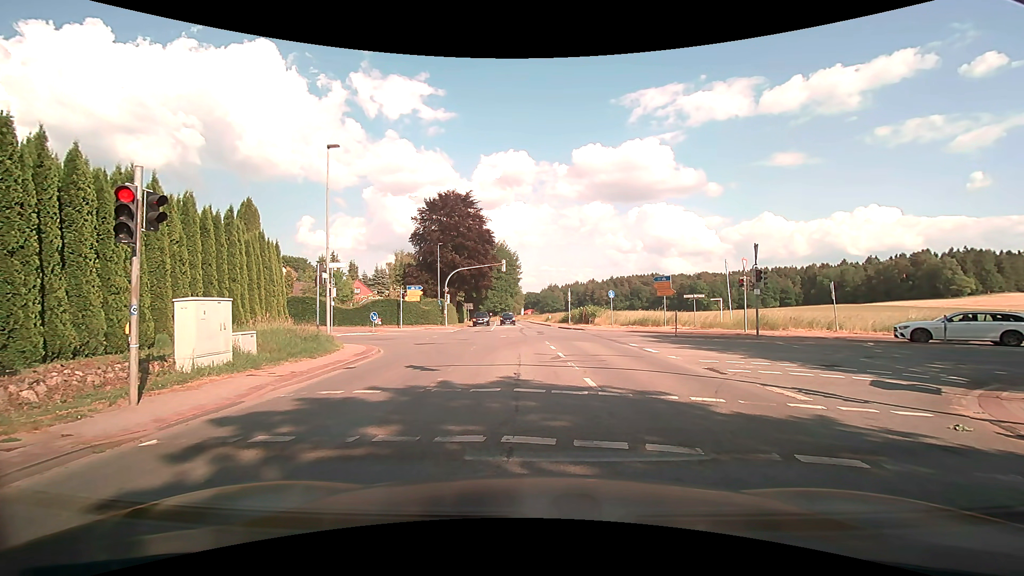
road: secondary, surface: asphalt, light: Day
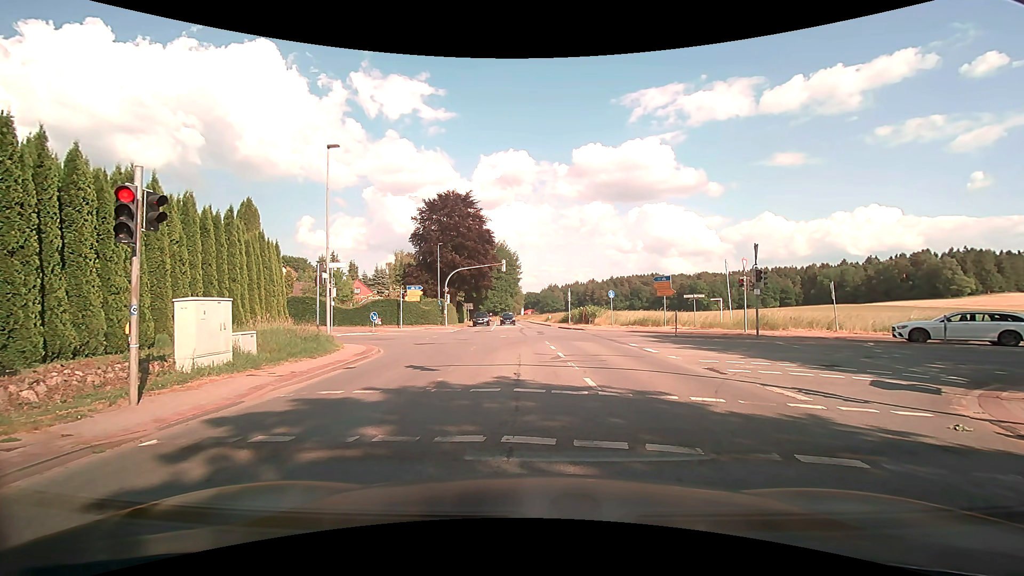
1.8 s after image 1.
(0.0, 0.0) m; 0°
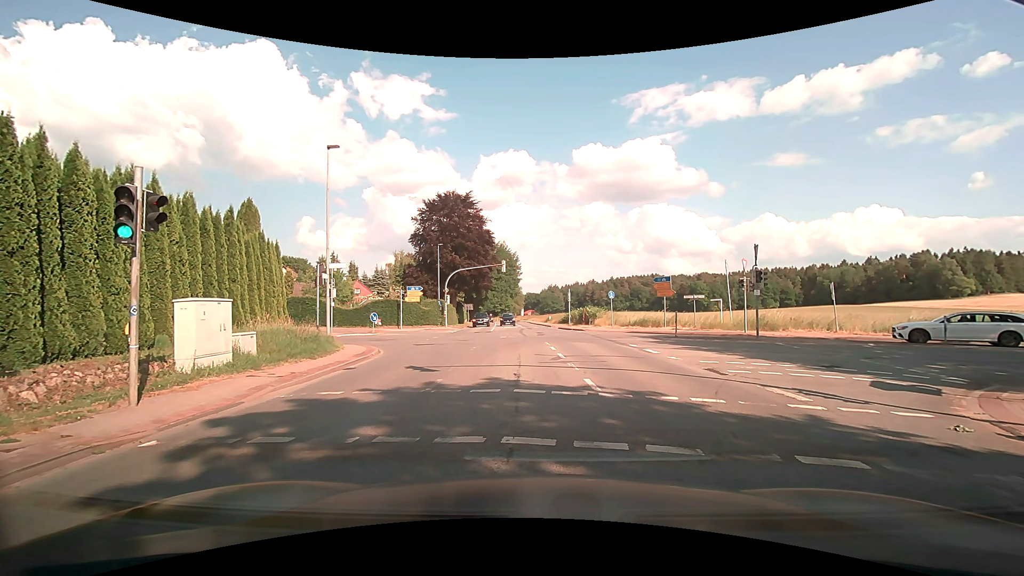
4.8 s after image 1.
(0.0, 0.0) m; 0°
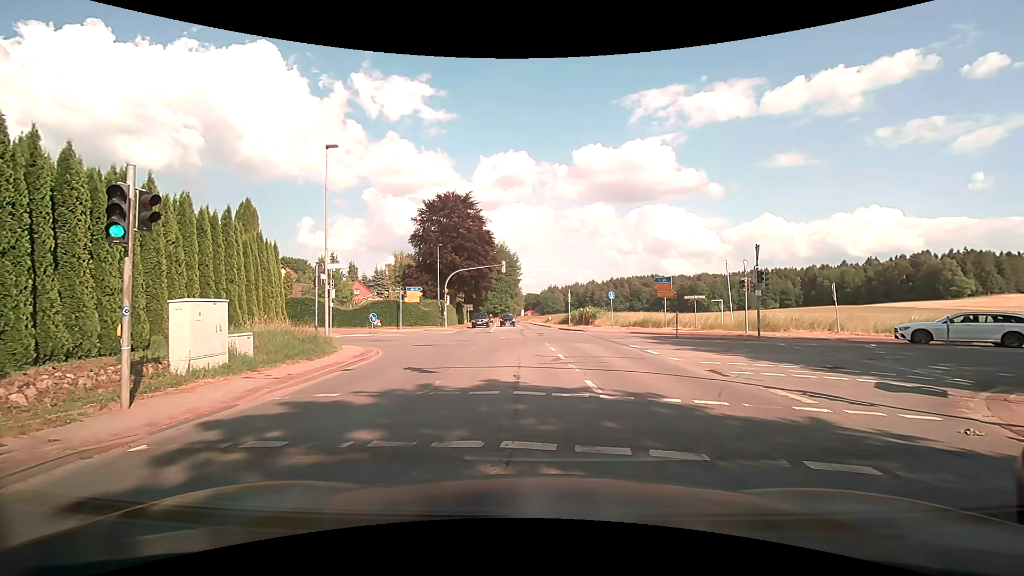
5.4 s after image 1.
(0.0, +0.1) m; 0°
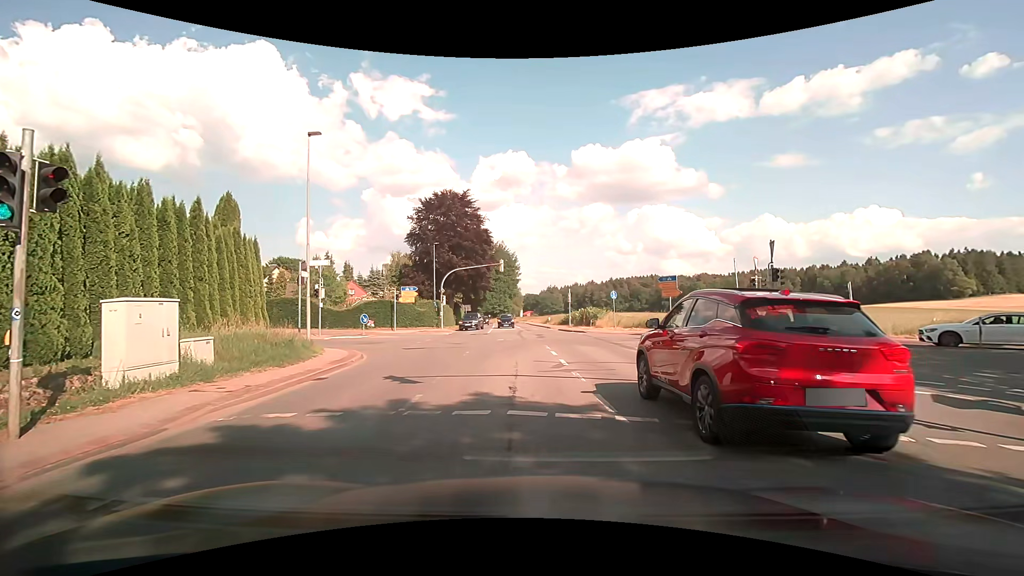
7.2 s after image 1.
(0.0, +1.6) m; 0°
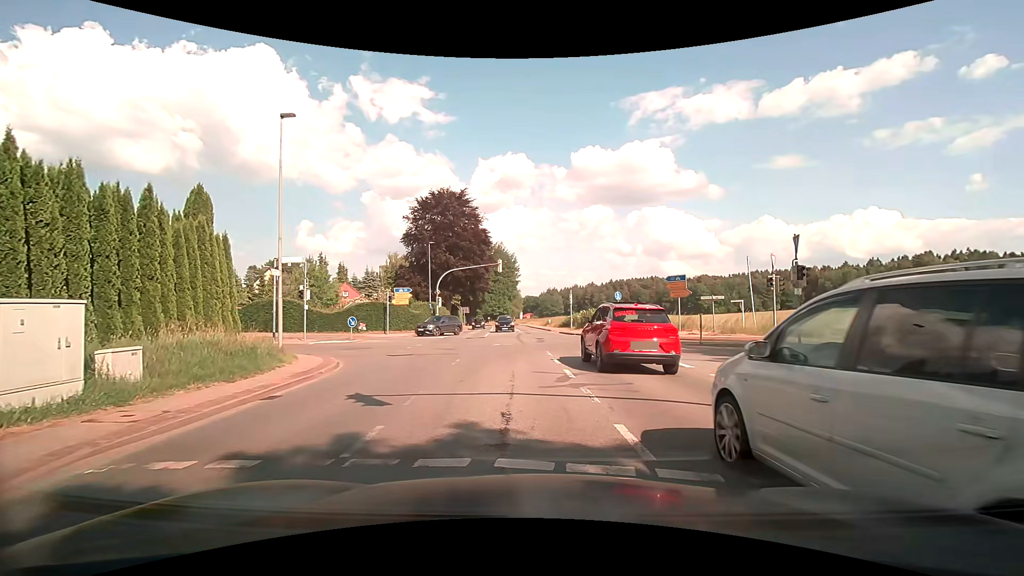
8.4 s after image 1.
(0.0, +2.2) m; 0°
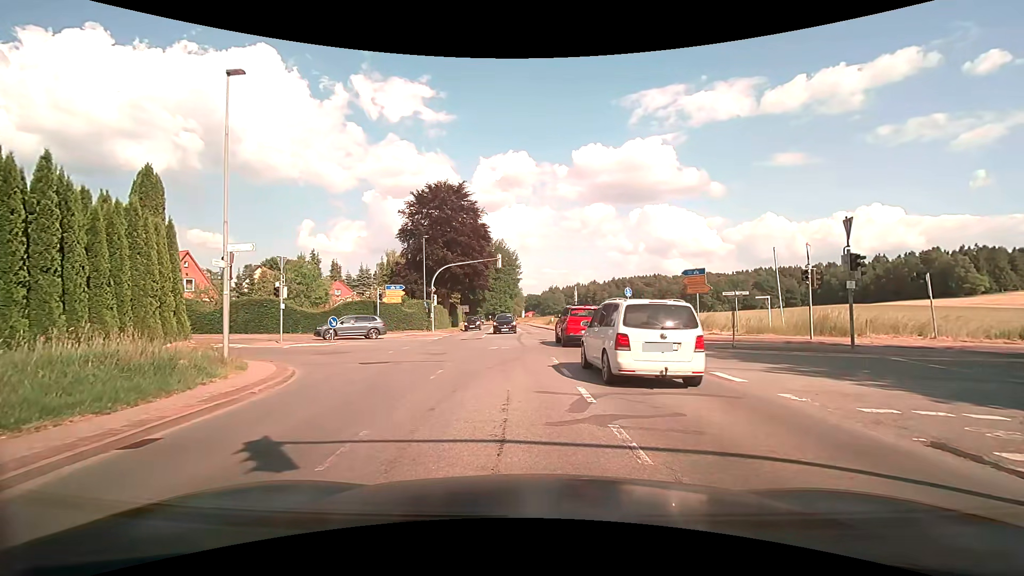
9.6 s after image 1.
(0.0, +3.2) m; 0°
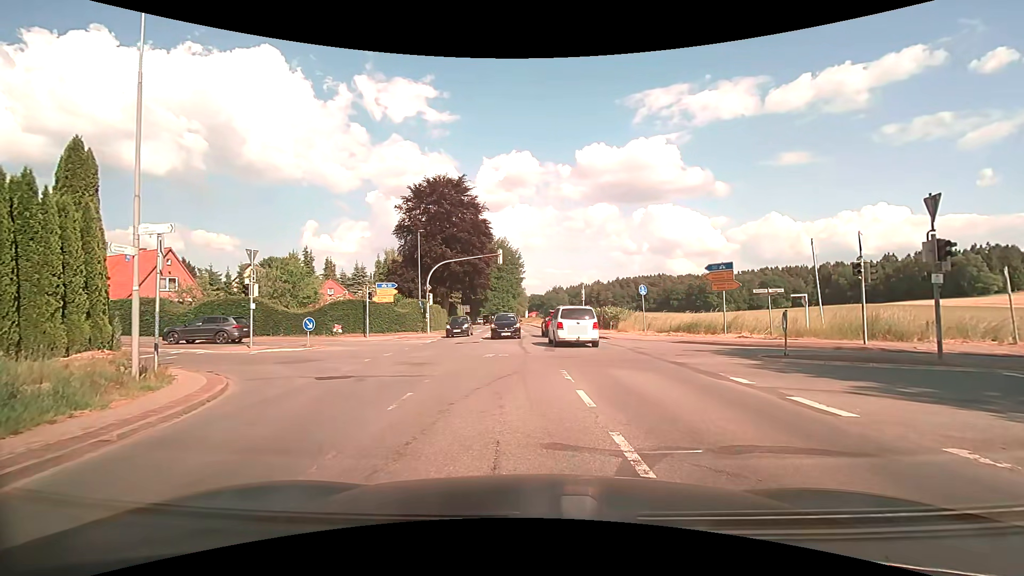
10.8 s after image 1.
(0.0, +3.4) m; +1°
(0, +10) (-4, +19) (-10, +27) (-19, +30) (-29, +31) (-39, +34) (-48, +37) (-58, +40) (-67, +44) (-76, +47) m
